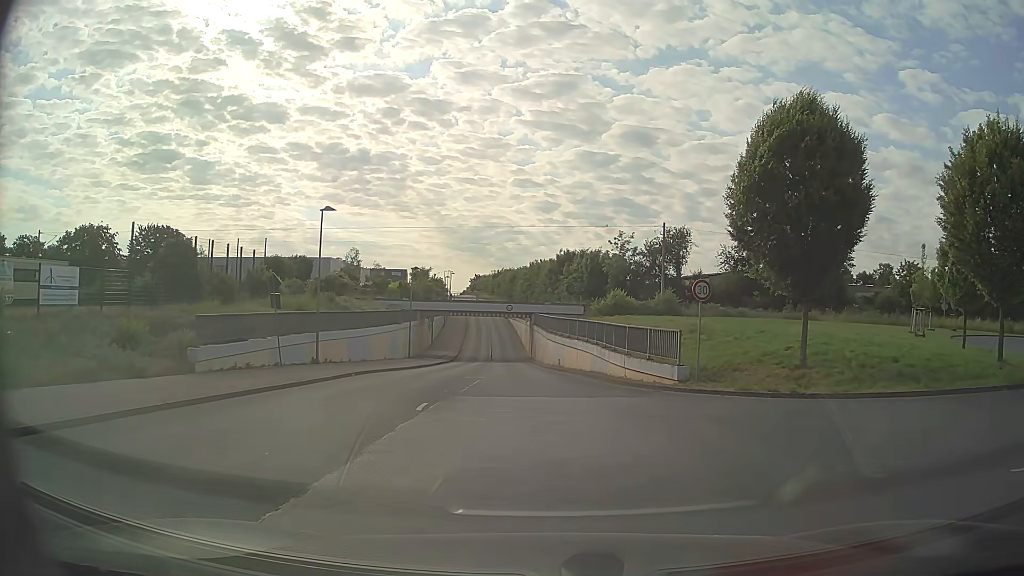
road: unclassified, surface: asphalt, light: Day
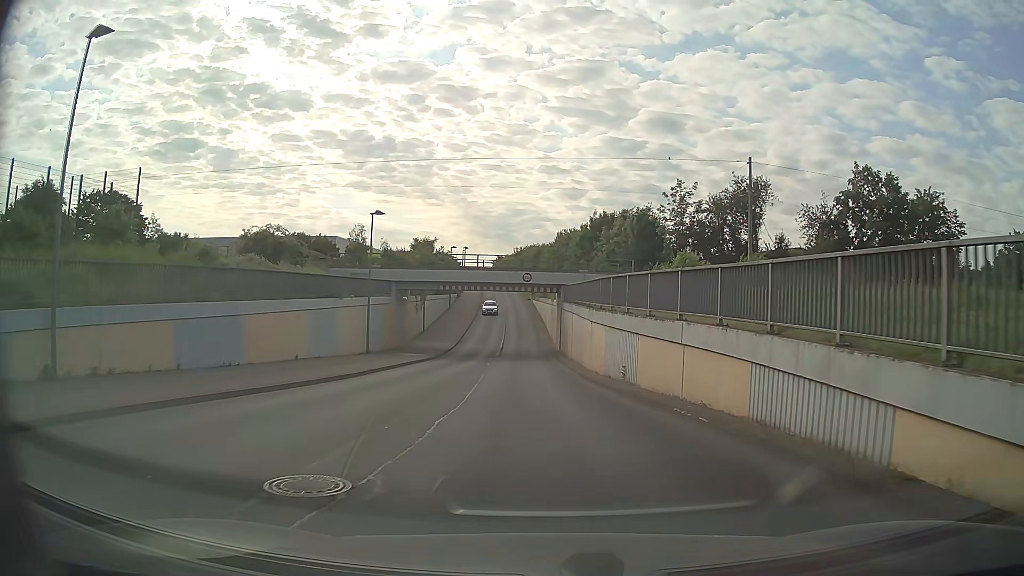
(-0.7, +21.1) m; -3°
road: tertiary
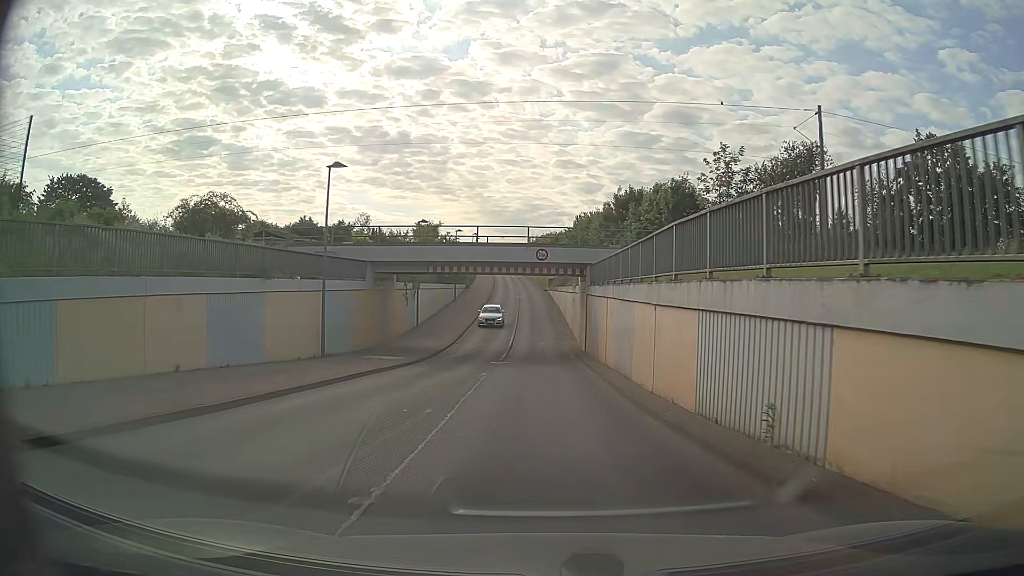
(-0.2, +10.0) m; -2°
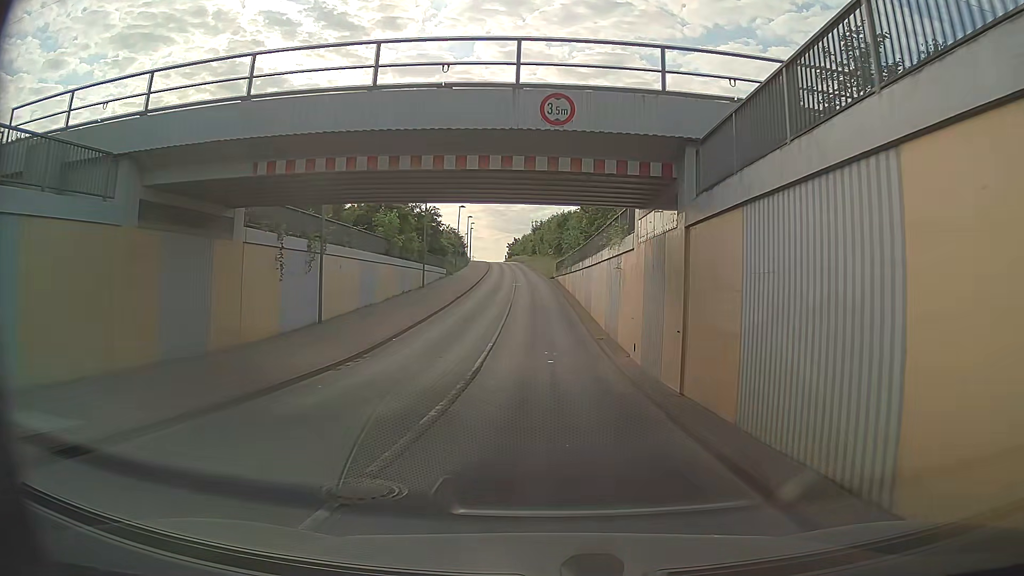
(-0.1, +21.9) m; 0°
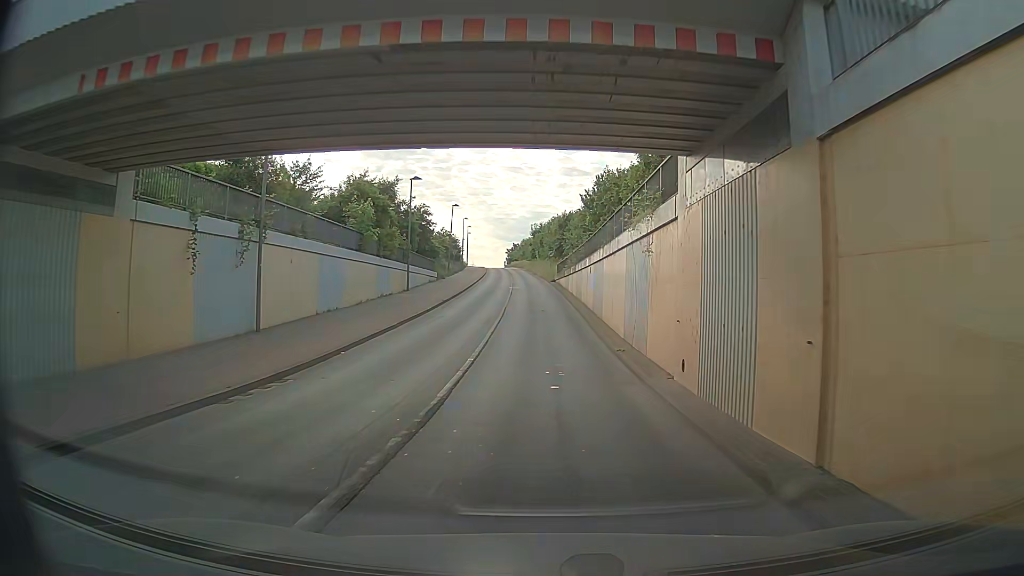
(0.0, +5.9) m; 0°
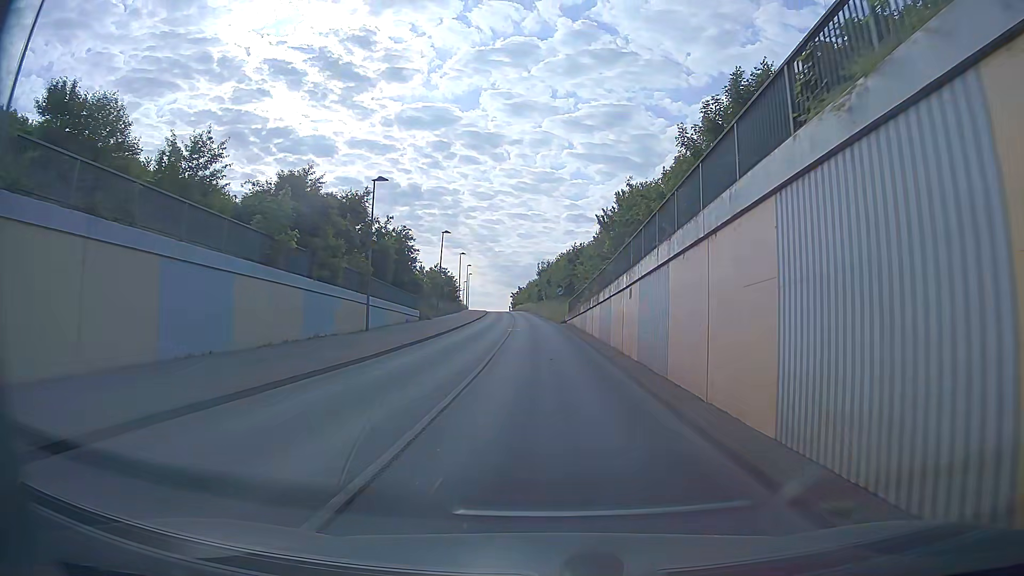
(-0.1, +12.1) m; -1°
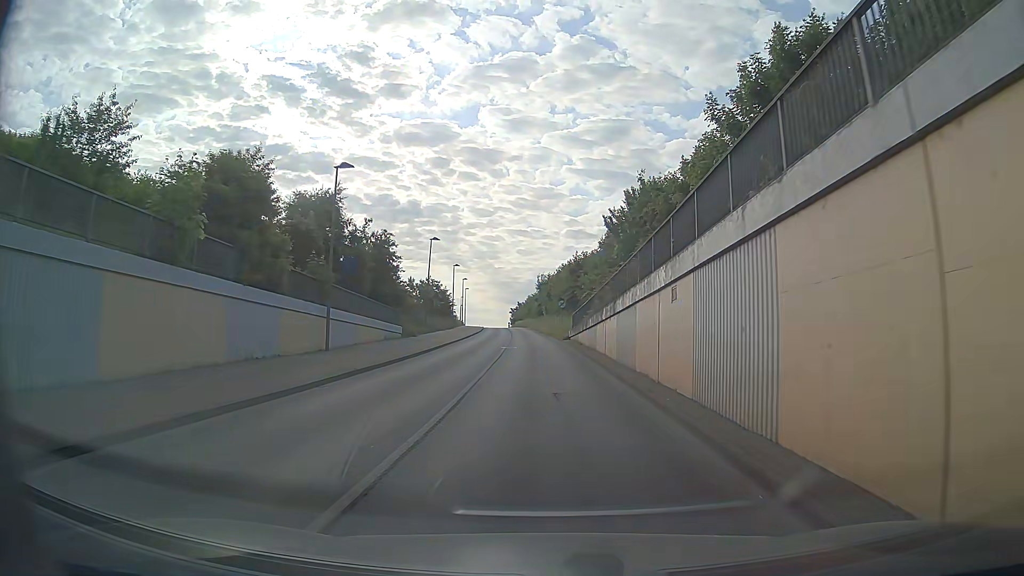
(0.0, +6.3) m; -1°
